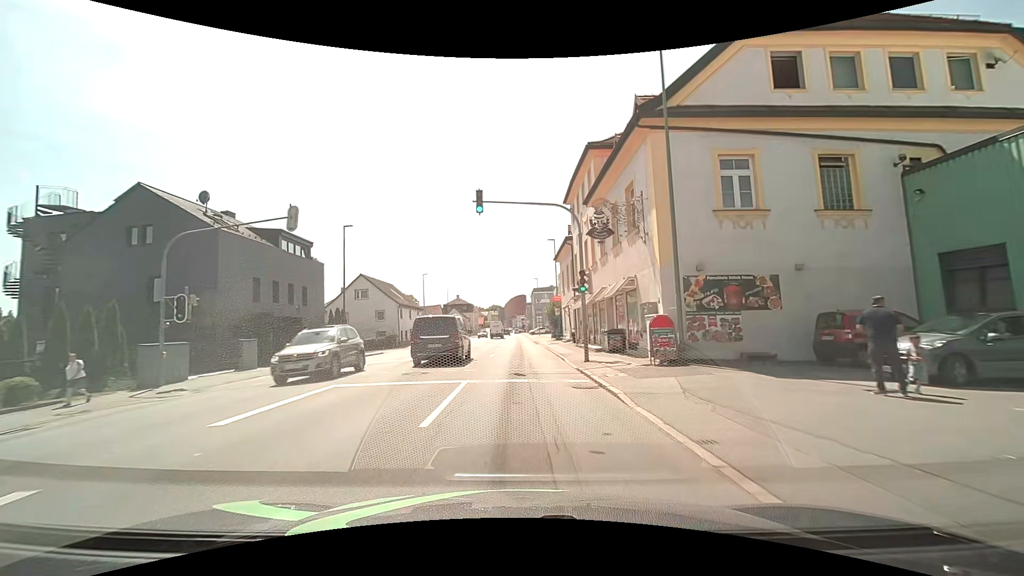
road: tertiary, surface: asphalt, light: Day
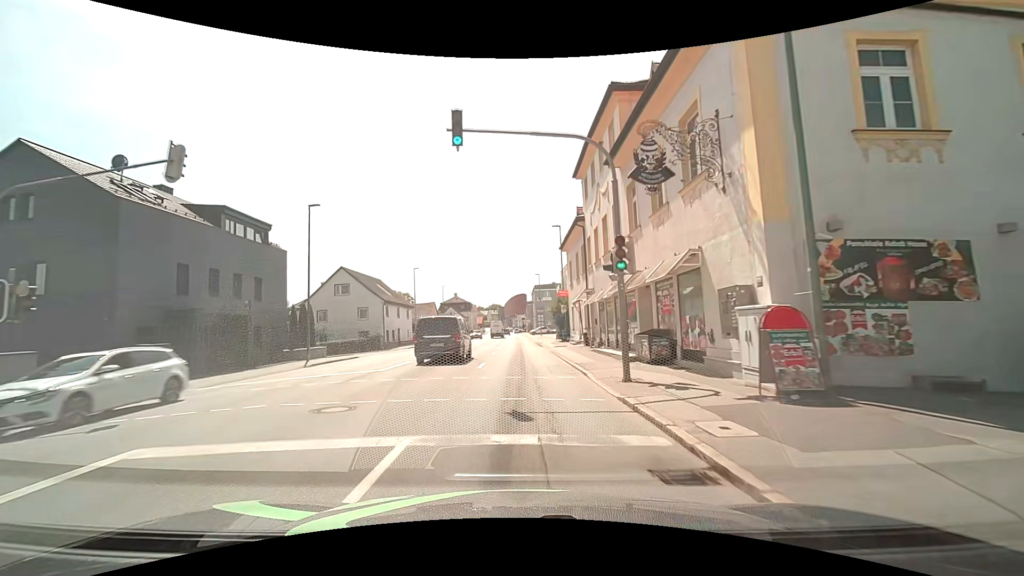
(0.0, +6.7) m; 0°
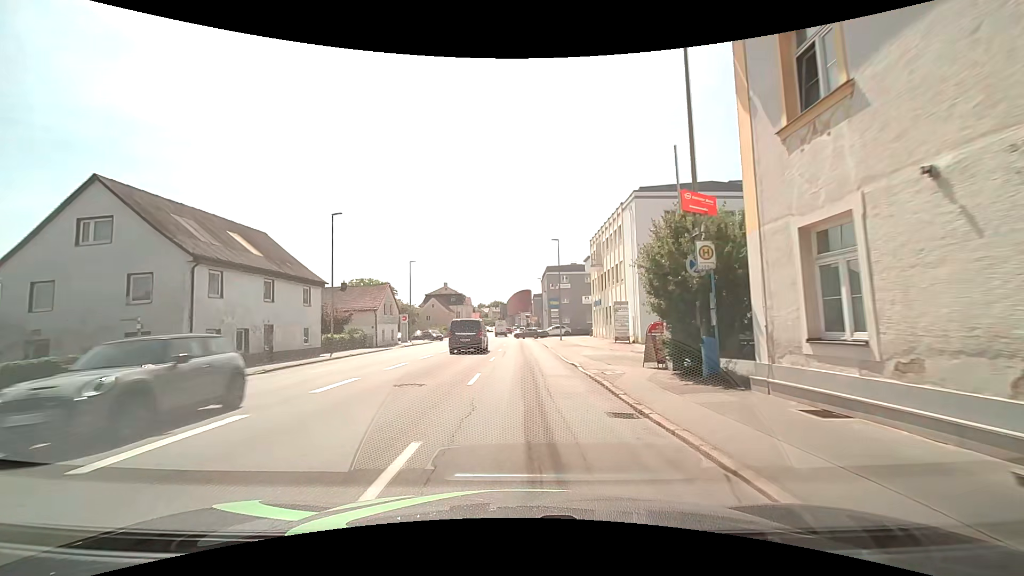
(-0.1, +31.8) m; -1°
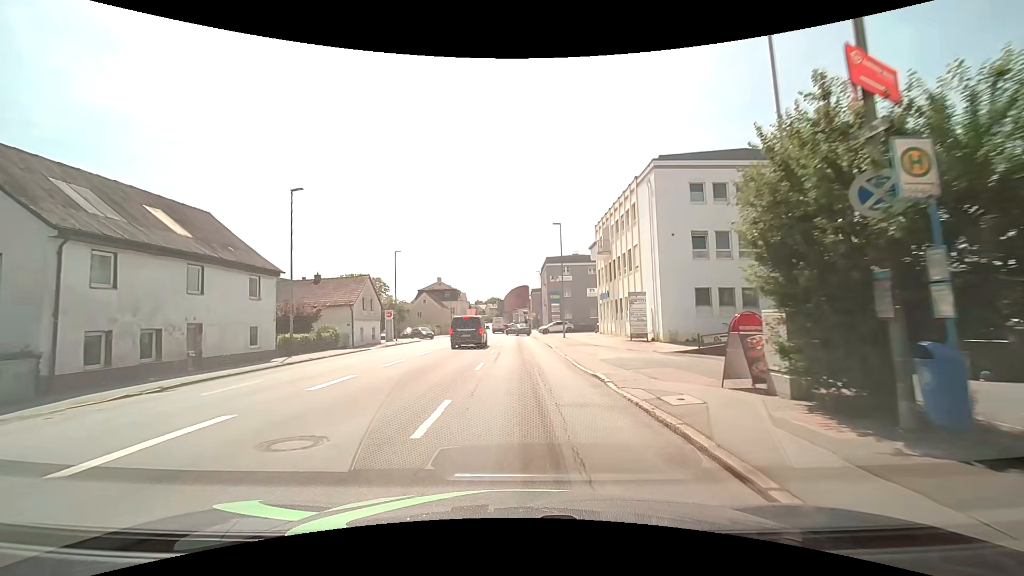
(+0.1, +6.1) m; +1°
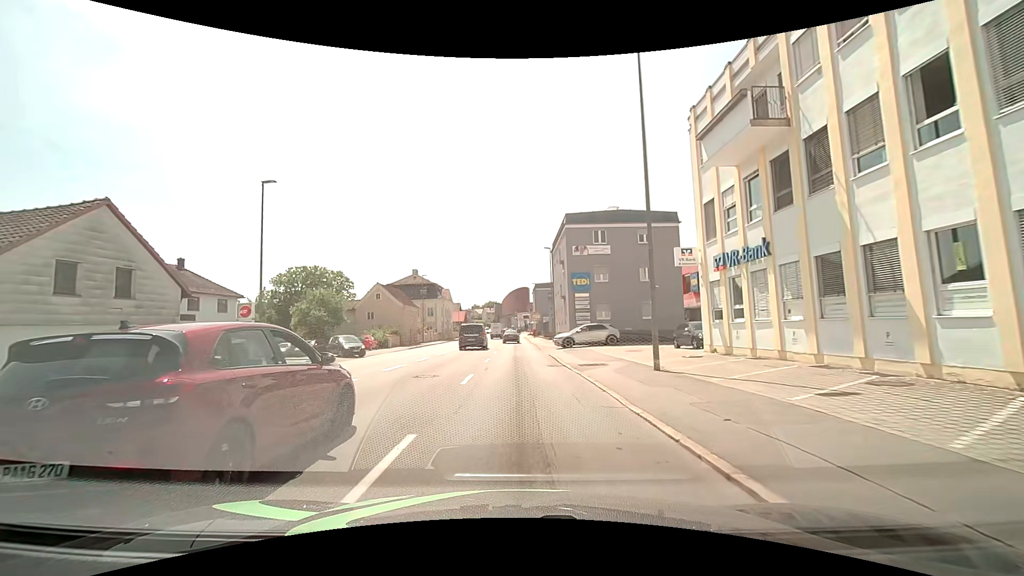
(0.0, +29.4) m; 0°
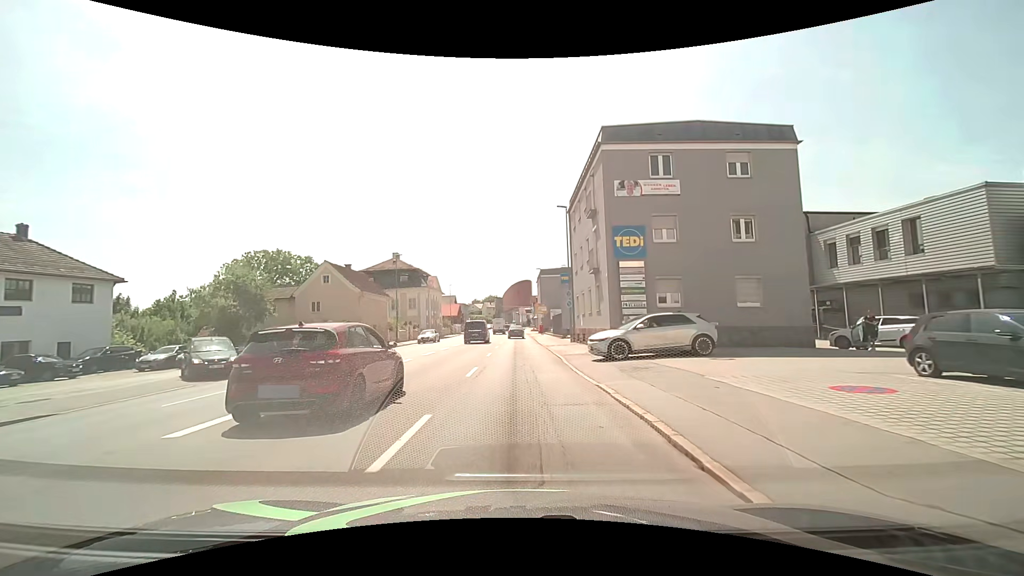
(+0.1, +16.9) m; 0°
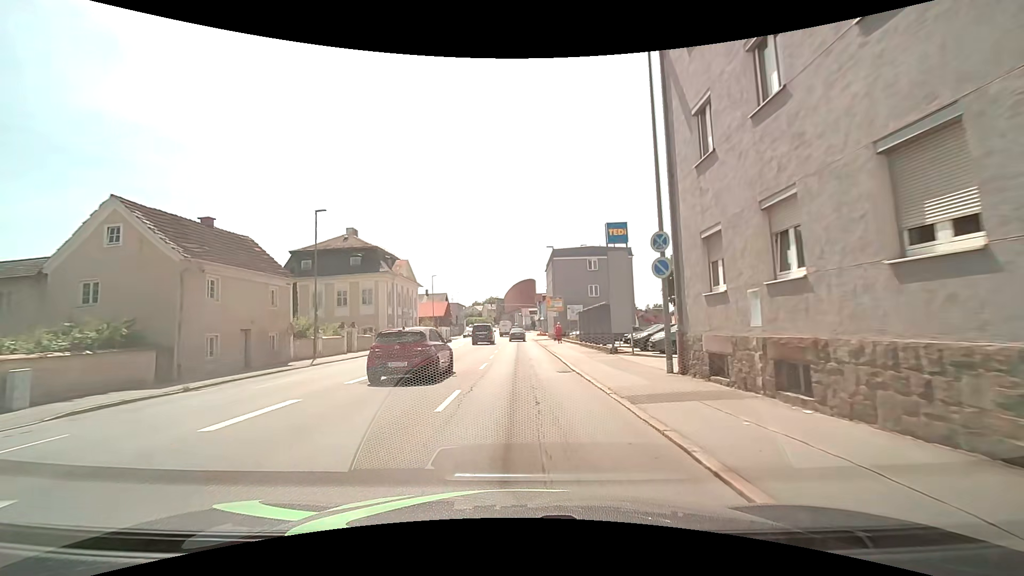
(0.0, +23.5) m; -1°
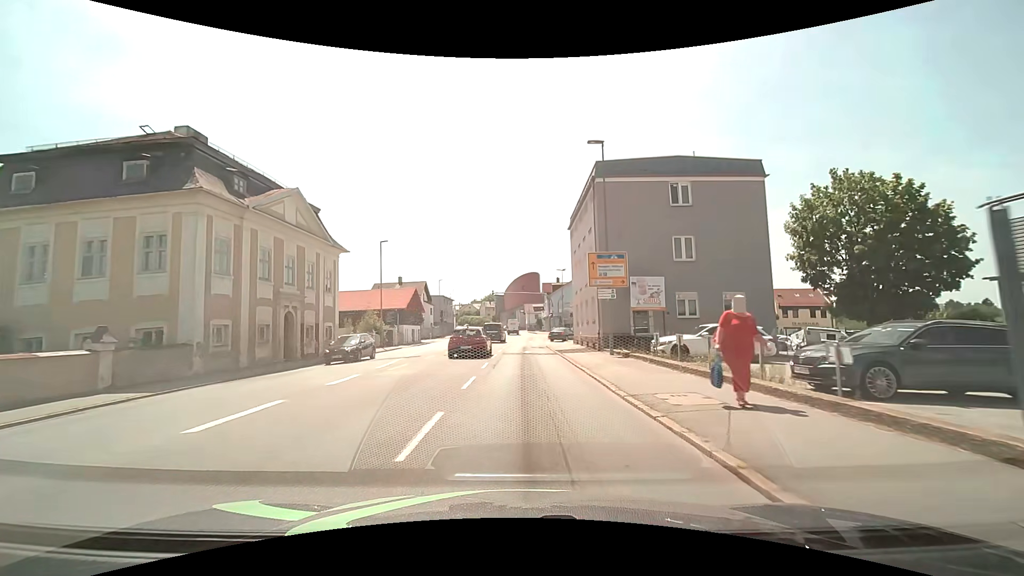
(+0.3, +30.4) m; +1°
(0, +10) (0, +20) (0, +30) (0, +40) (+1, +50) (+1, +60) (+1, +70) (+2, +80) (+2, +90) (+1, +100) m
